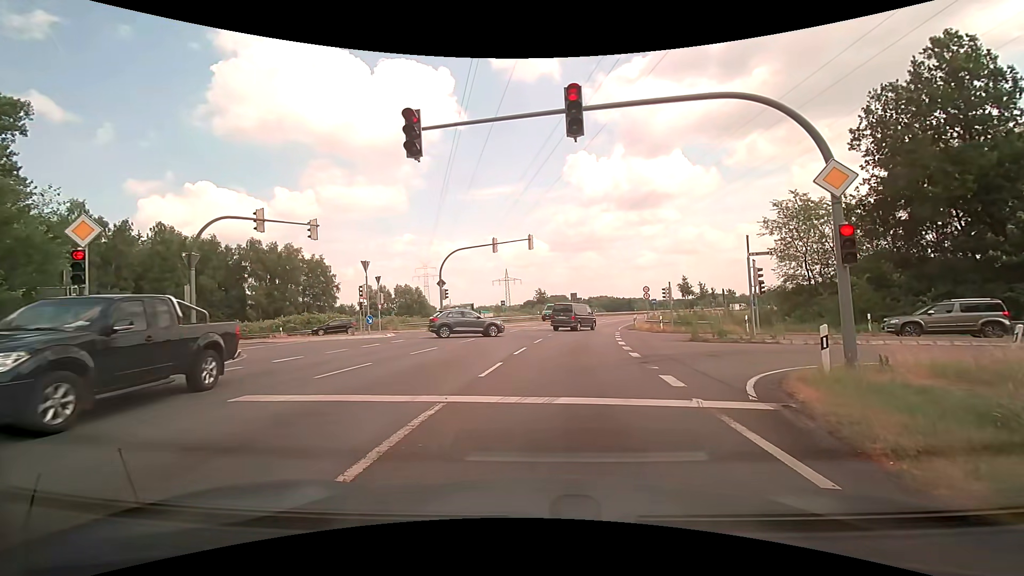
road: motorway_link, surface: asphalt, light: Day
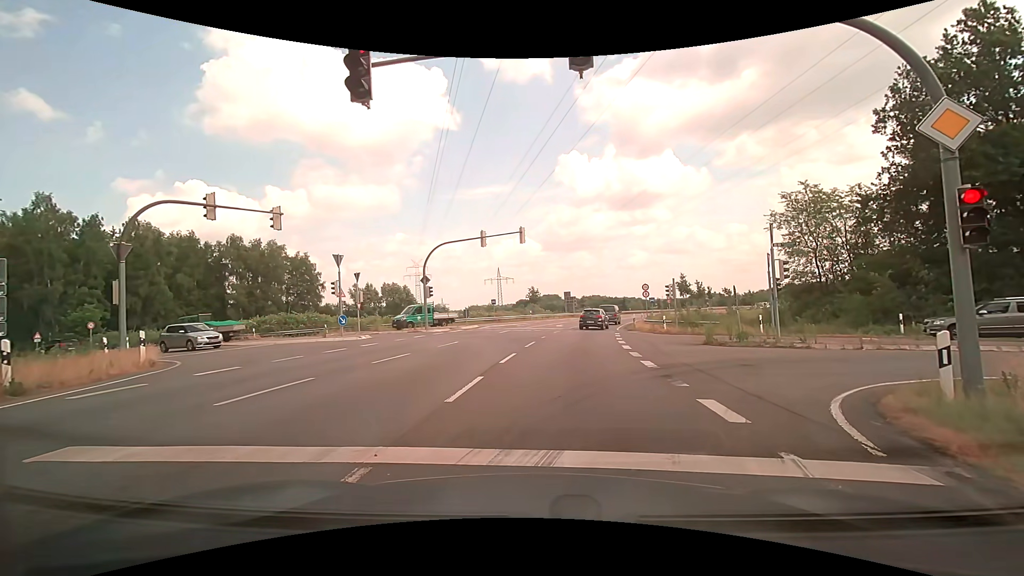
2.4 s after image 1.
(0.0, +3.0) m; 0°
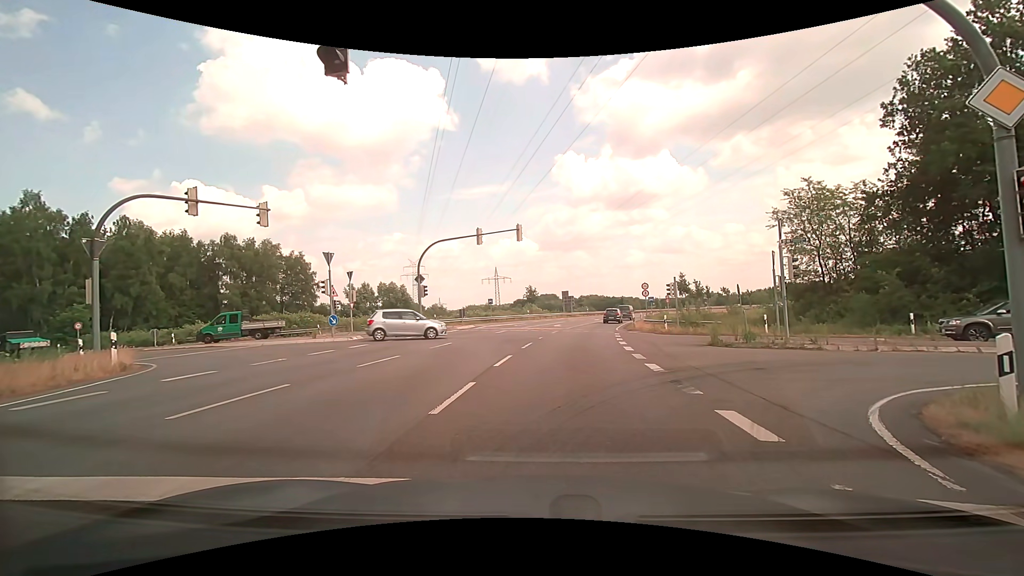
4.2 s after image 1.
(0.0, +0.9) m; 0°
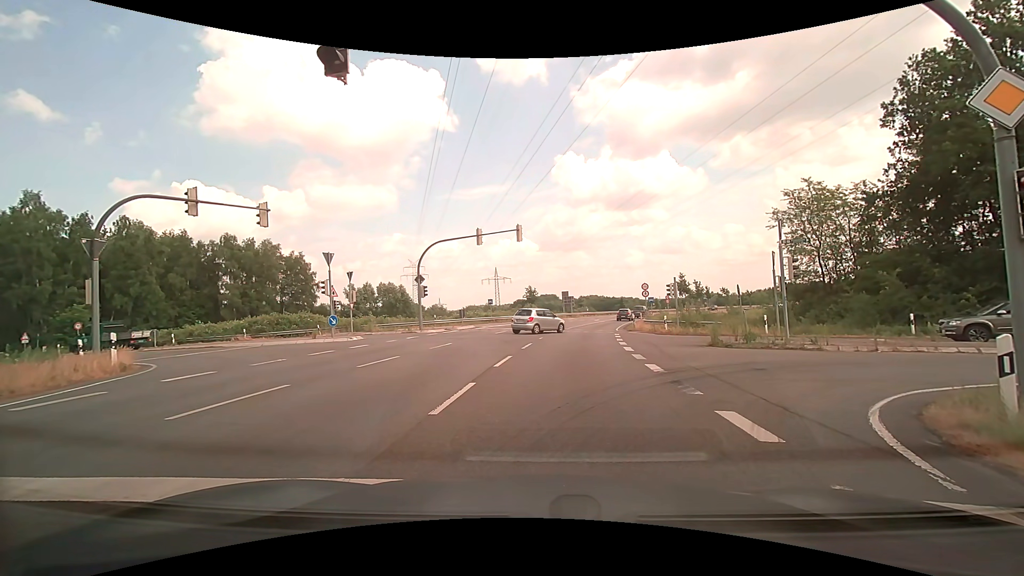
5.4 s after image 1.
(0.0, +0.1) m; 0°
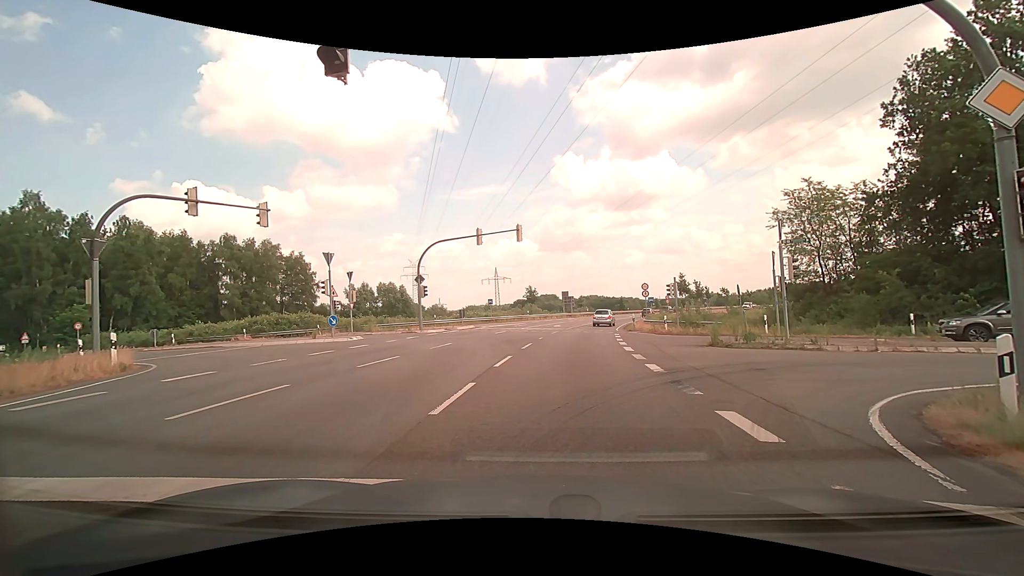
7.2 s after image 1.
(0.0, 0.0) m; 0°
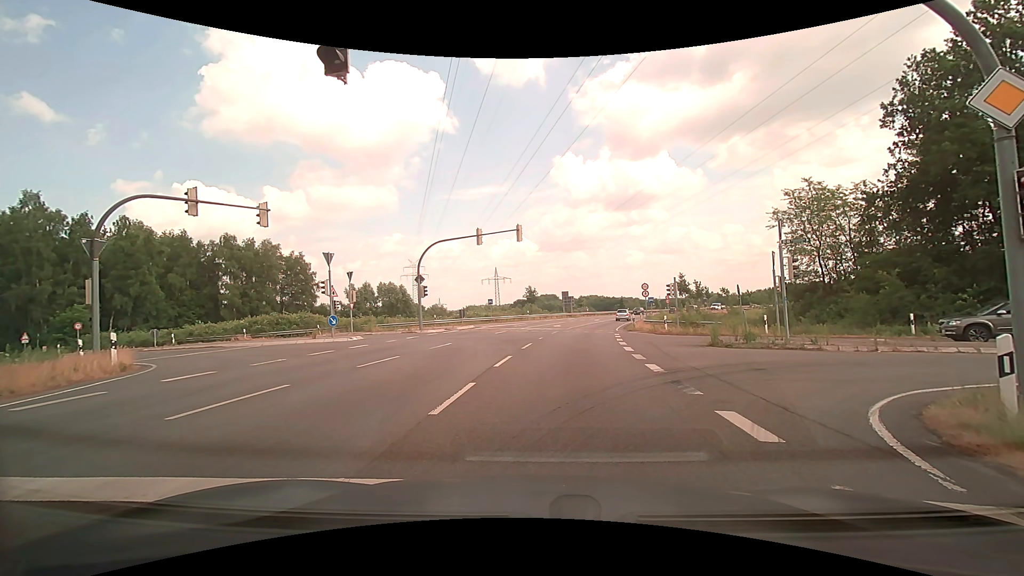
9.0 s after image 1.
(0.0, 0.0) m; 0°
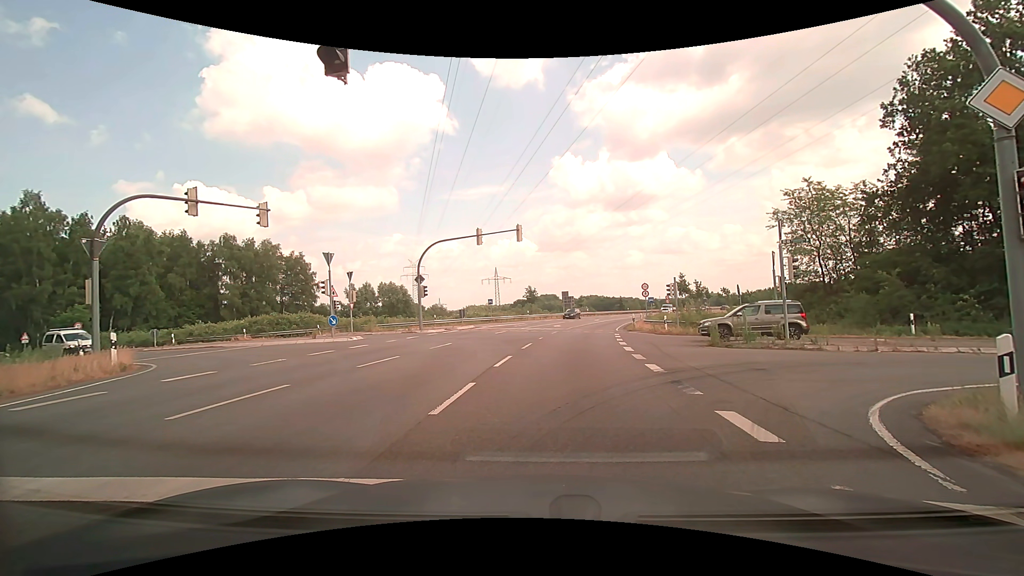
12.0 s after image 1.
(0.0, 0.0) m; 0°
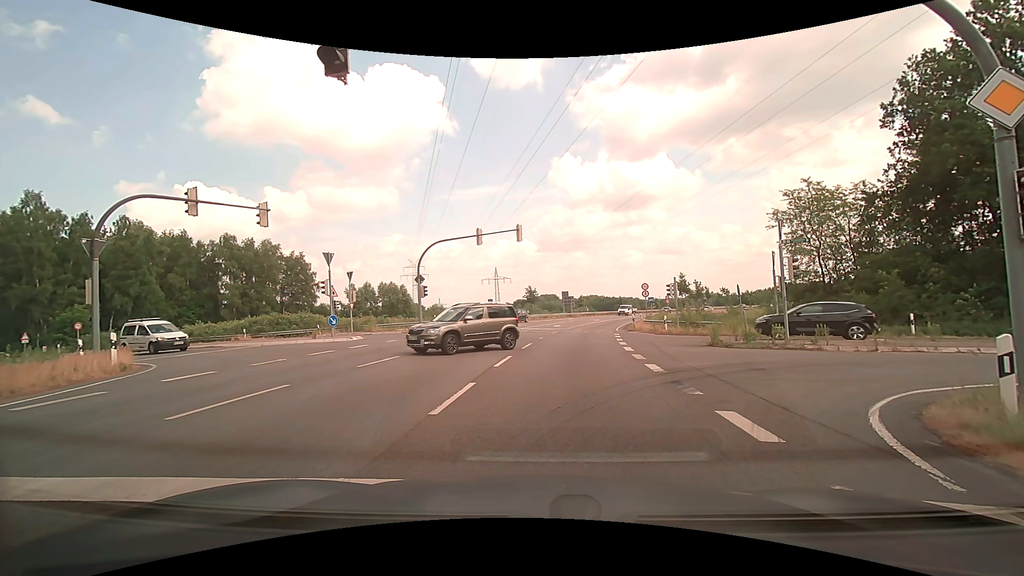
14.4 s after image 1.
(0.0, 0.0) m; 0°
(0, +10) (+1, +20) (+3, +30) (+4, +40) (+7, +49) (+9, +59) (+12, +69) (+15, +78) (+19, +87) (+23, +97) m
